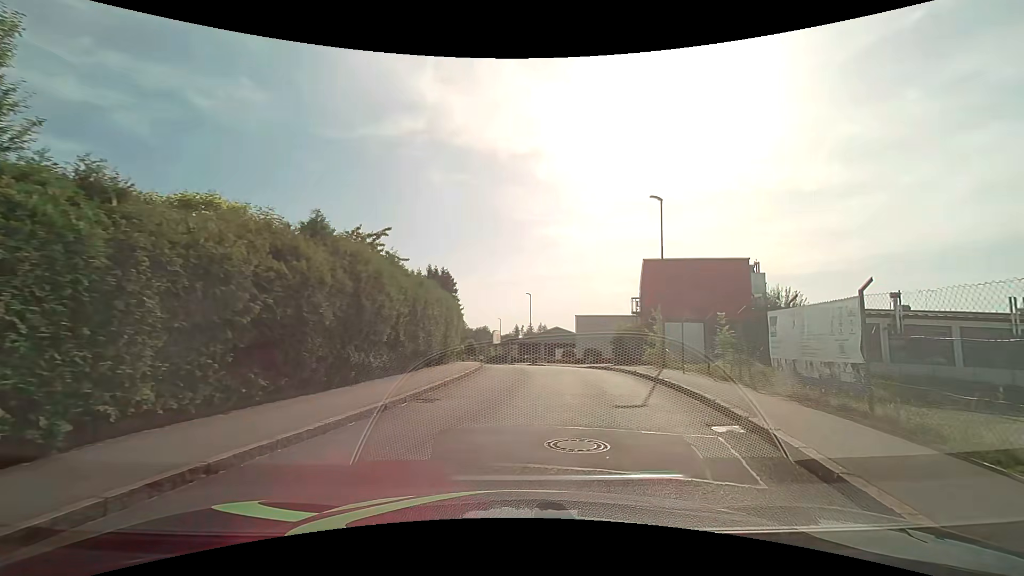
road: residential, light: Day
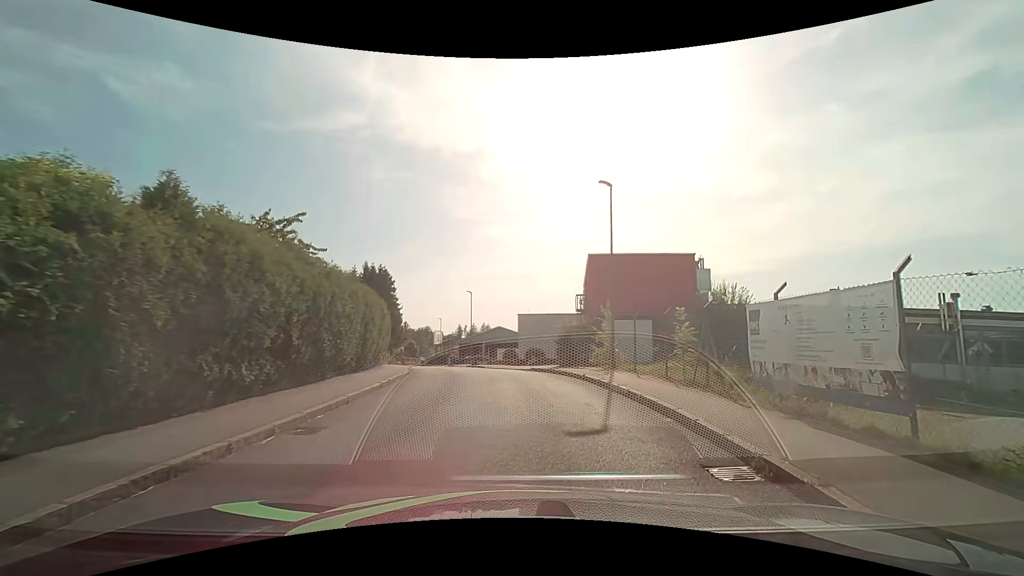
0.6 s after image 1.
(+0.2, +2.8) m; +8°
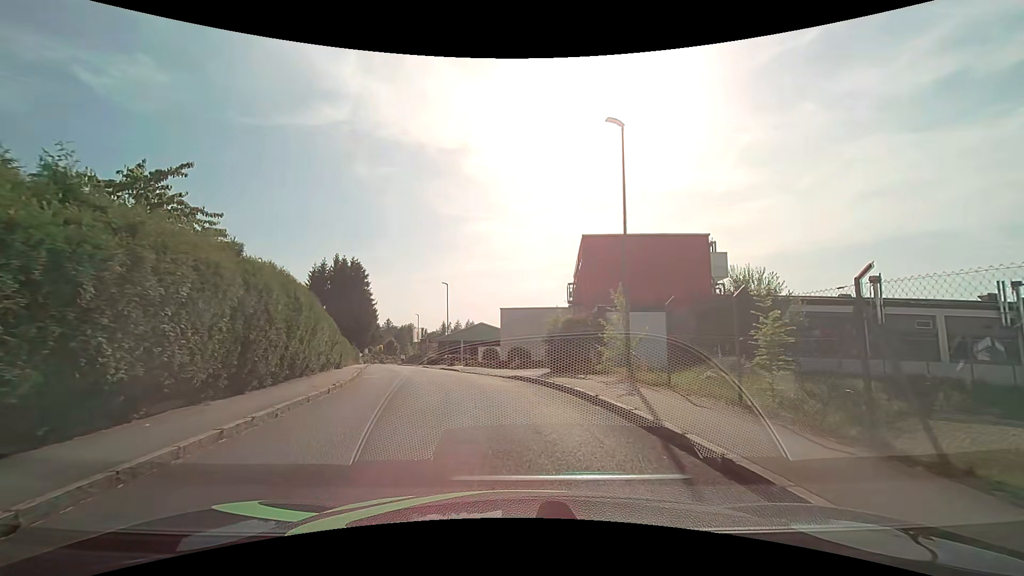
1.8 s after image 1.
(+0.2, +6.4) m; +2°
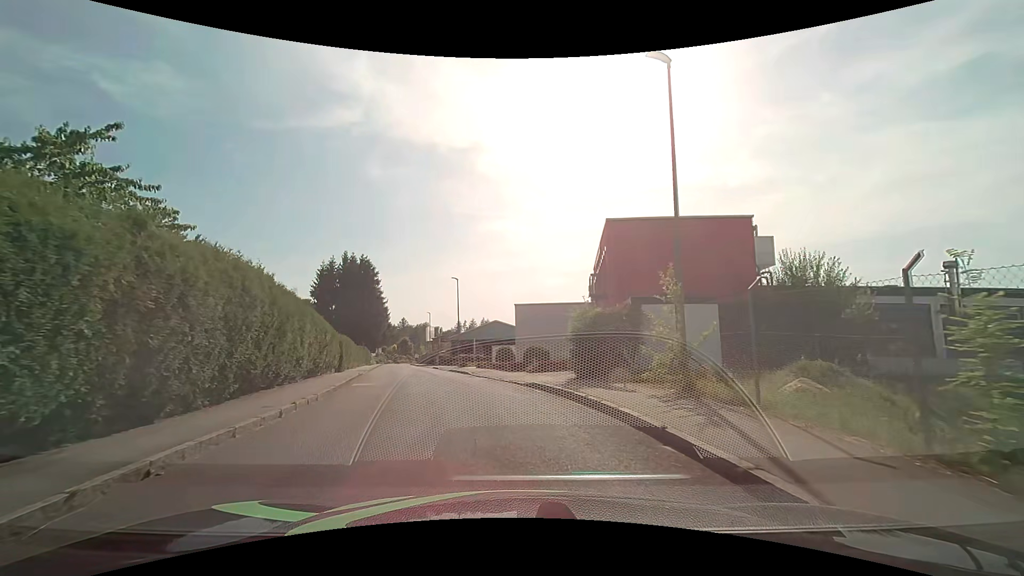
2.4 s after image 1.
(0.0, +3.6) m; -1°
